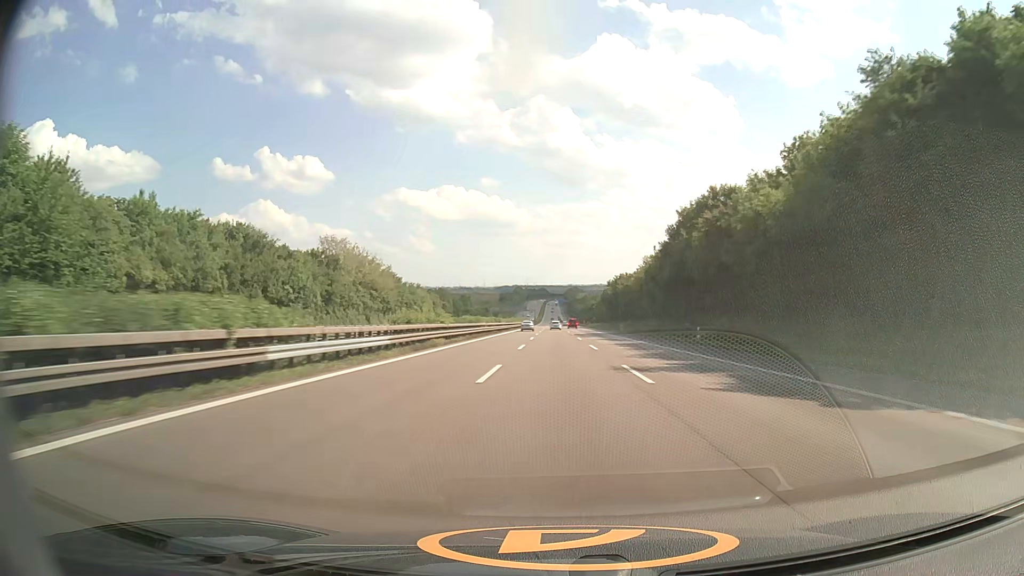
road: motorway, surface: asphalt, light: Day
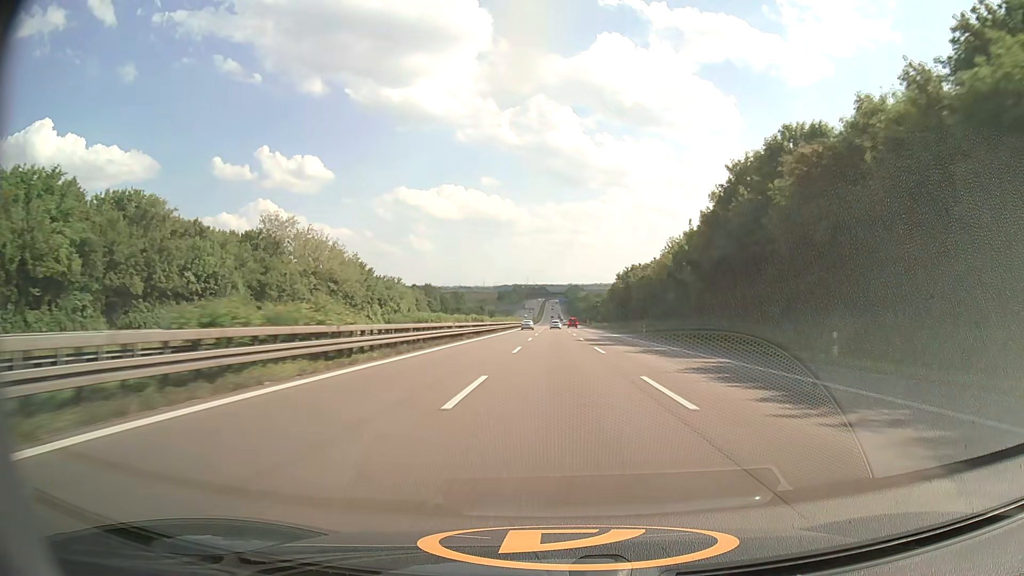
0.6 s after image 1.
(0.0, +22.4) m; 0°
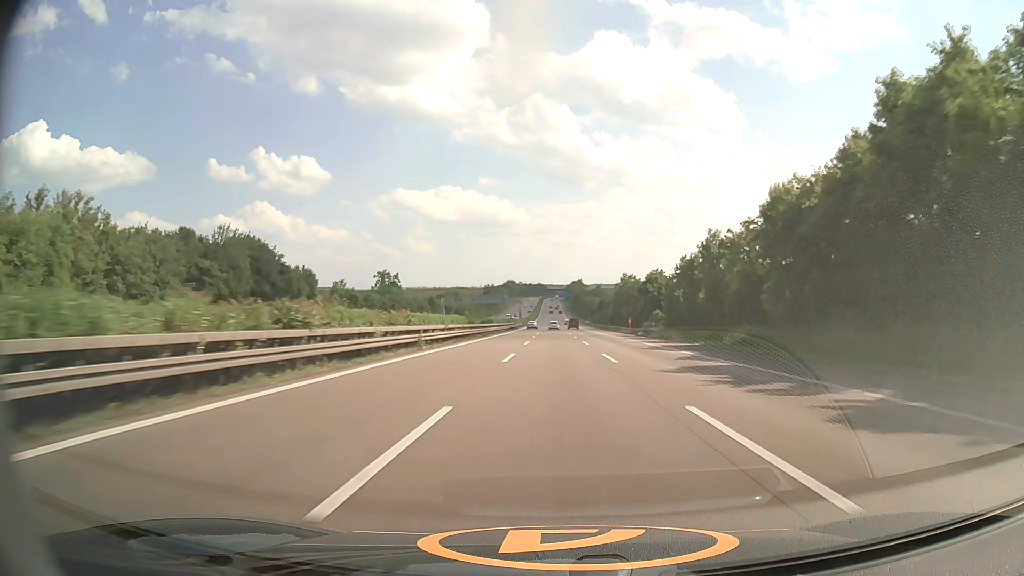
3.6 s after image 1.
(0.0, +112.8) m; 0°
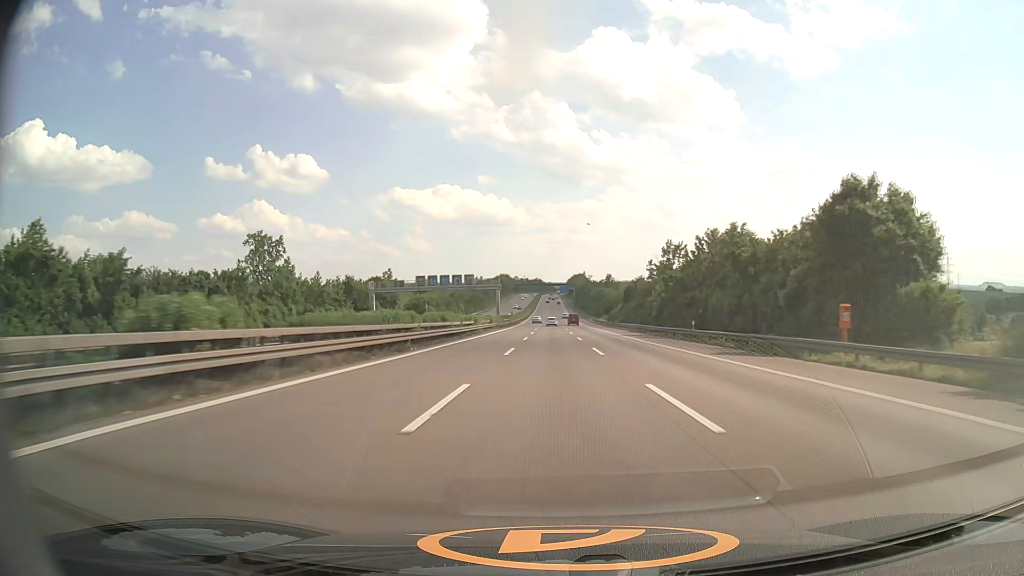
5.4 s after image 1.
(0.0, +68.0) m; 0°
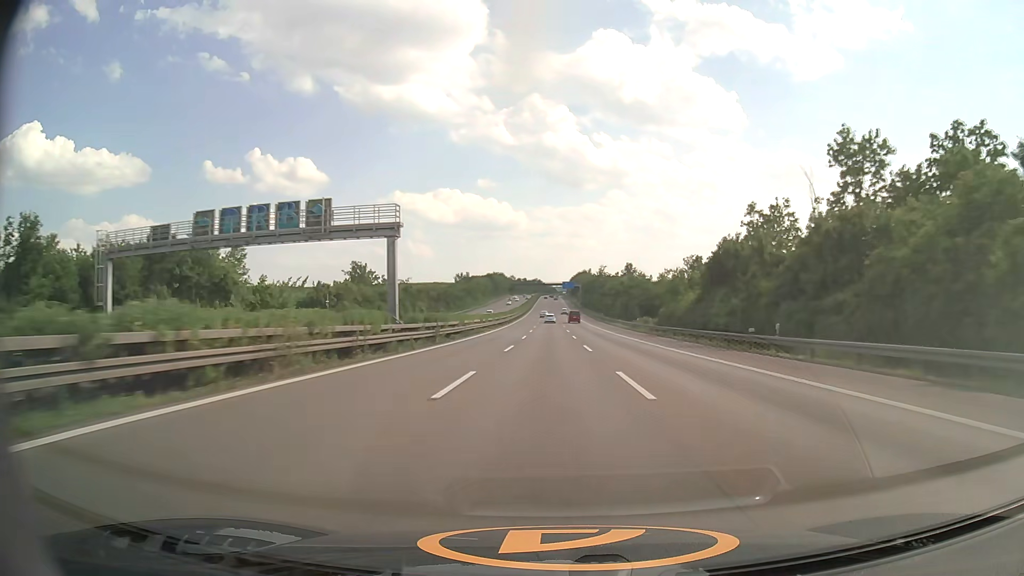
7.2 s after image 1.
(+0.1, +68.1) m; 0°
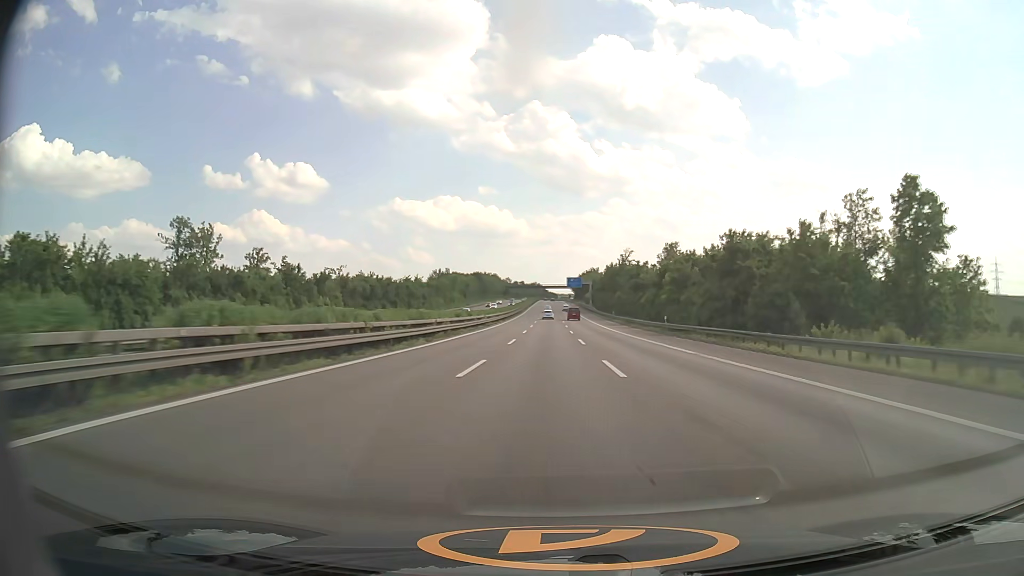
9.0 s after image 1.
(-0.2, +67.7) m; 0°
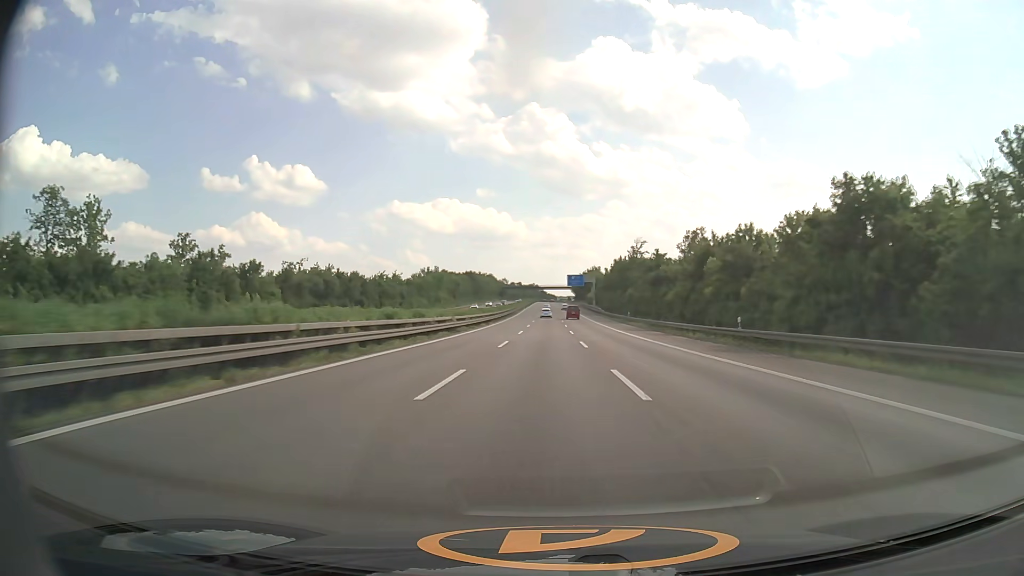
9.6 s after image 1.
(0.0, +22.3) m; 0°
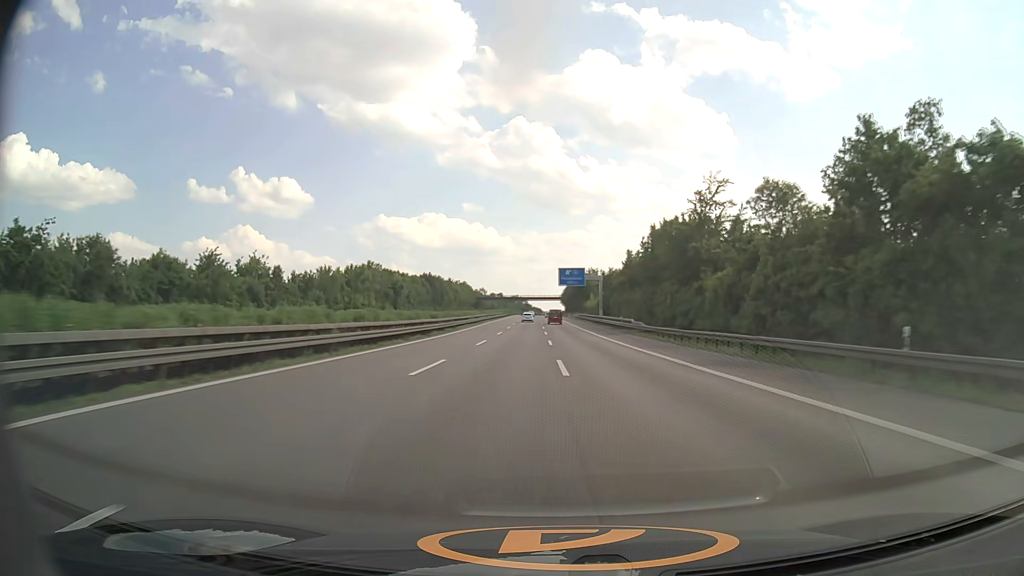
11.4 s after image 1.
(+0.5, +66.2) m; +1°
(0, +10) (0, +20) (0, +30) (0, +40) (0, +50) (0, +60) (0, +70) (0, +80) (0, +90) (0, +100) m
